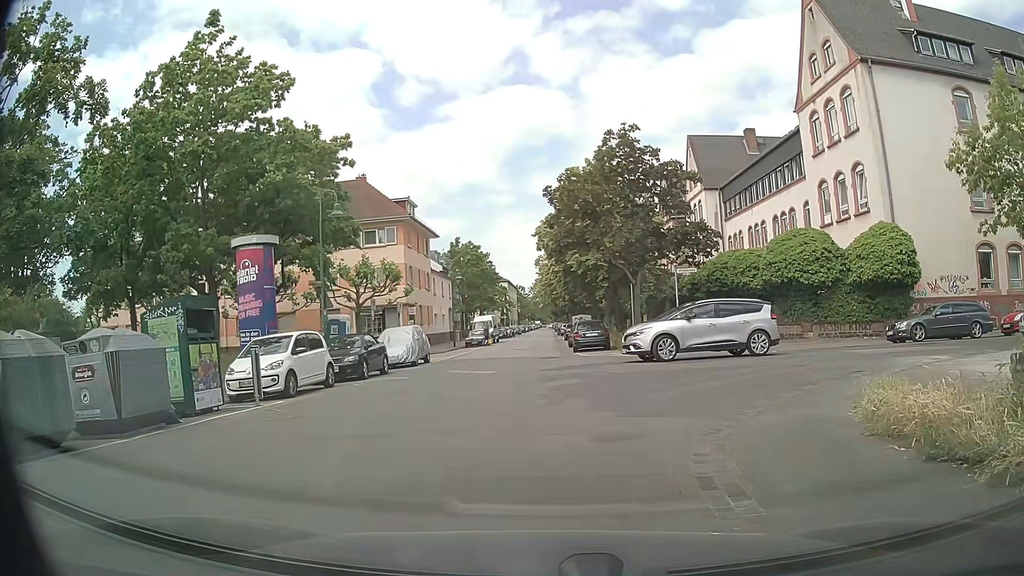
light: Day
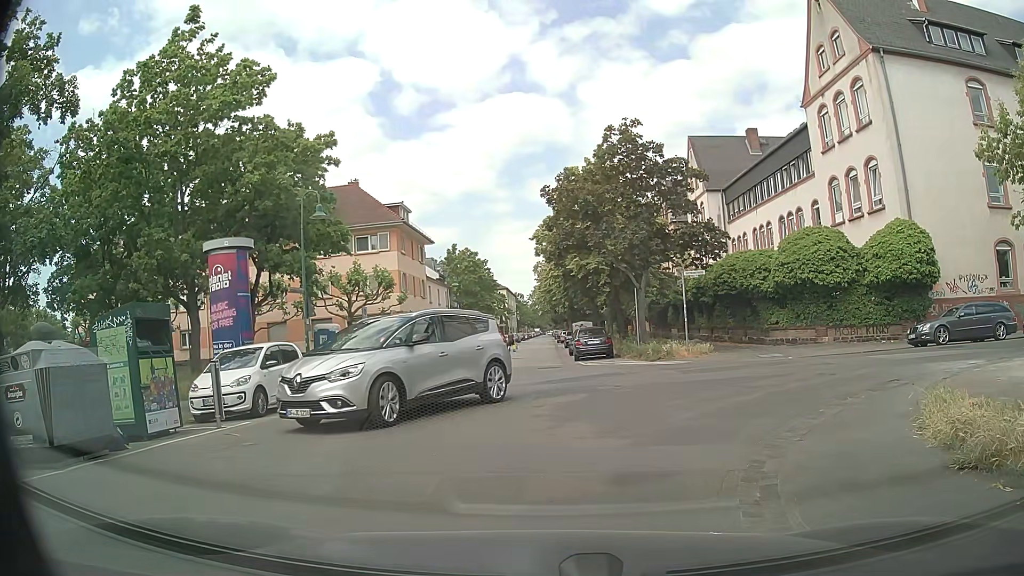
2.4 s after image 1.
(0.0, +1.7) m; 0°
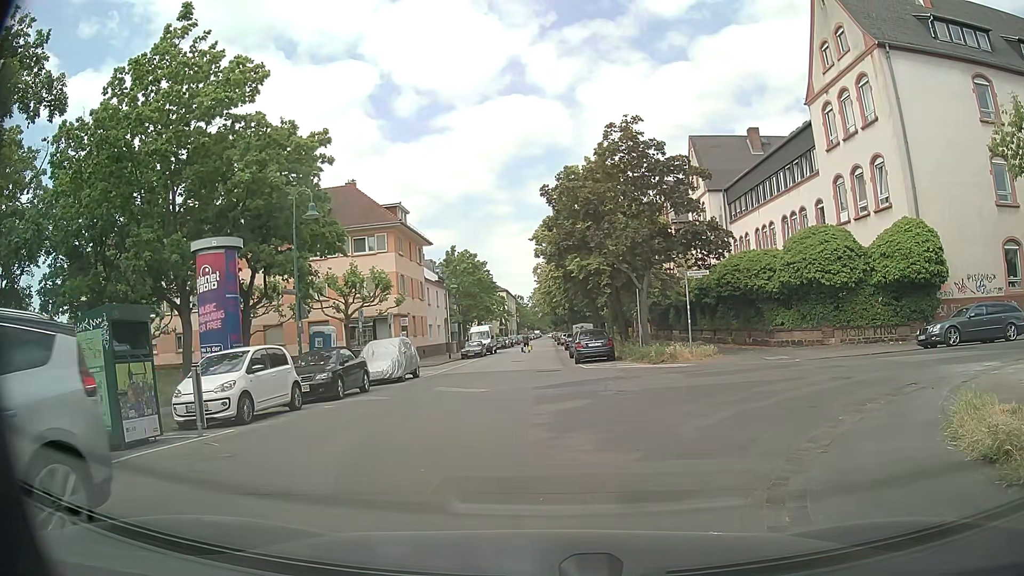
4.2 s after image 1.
(0.0, +0.7) m; 0°
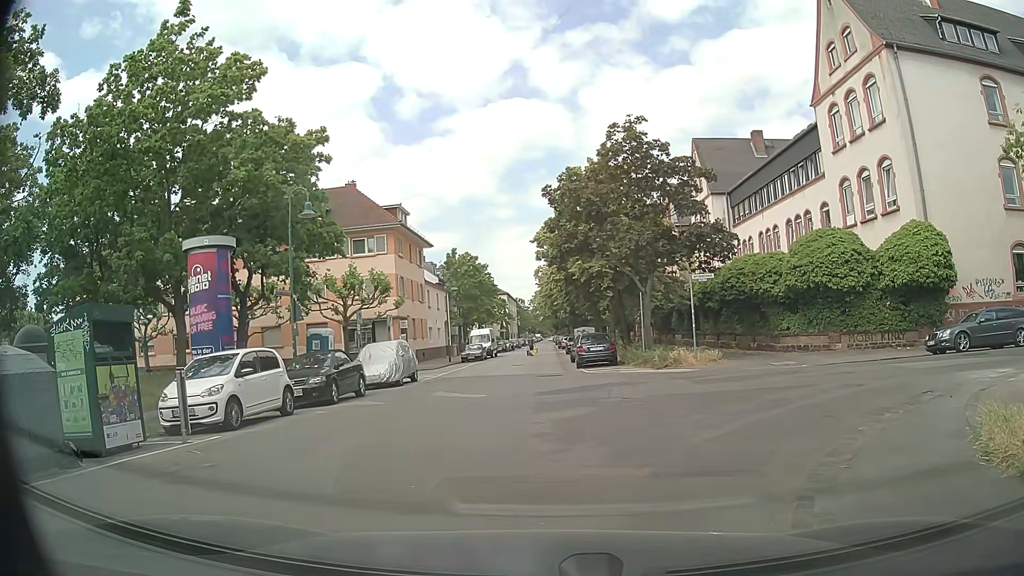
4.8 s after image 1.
(0.0, +0.6) m; 0°
